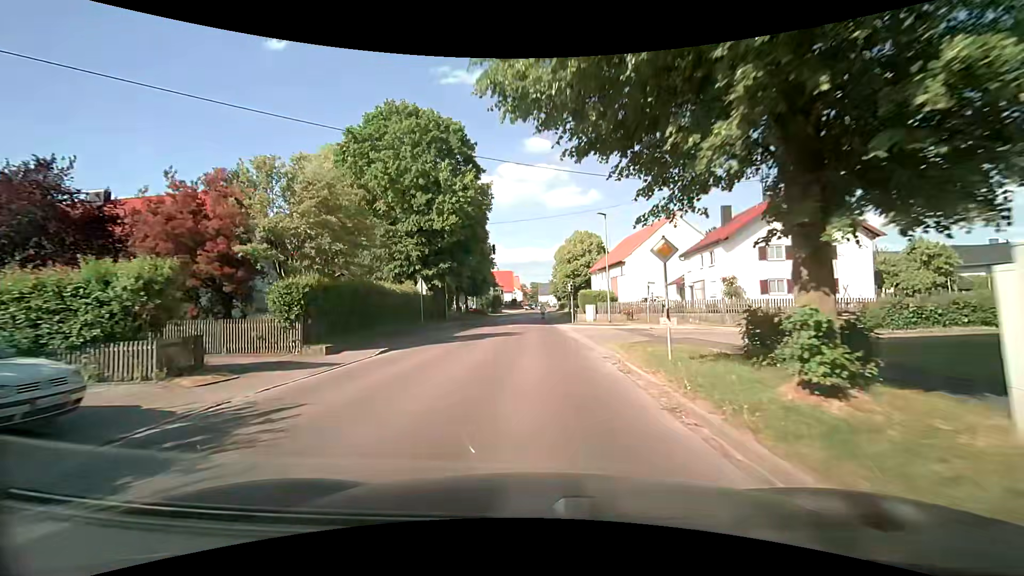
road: secondary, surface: asphalt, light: Day
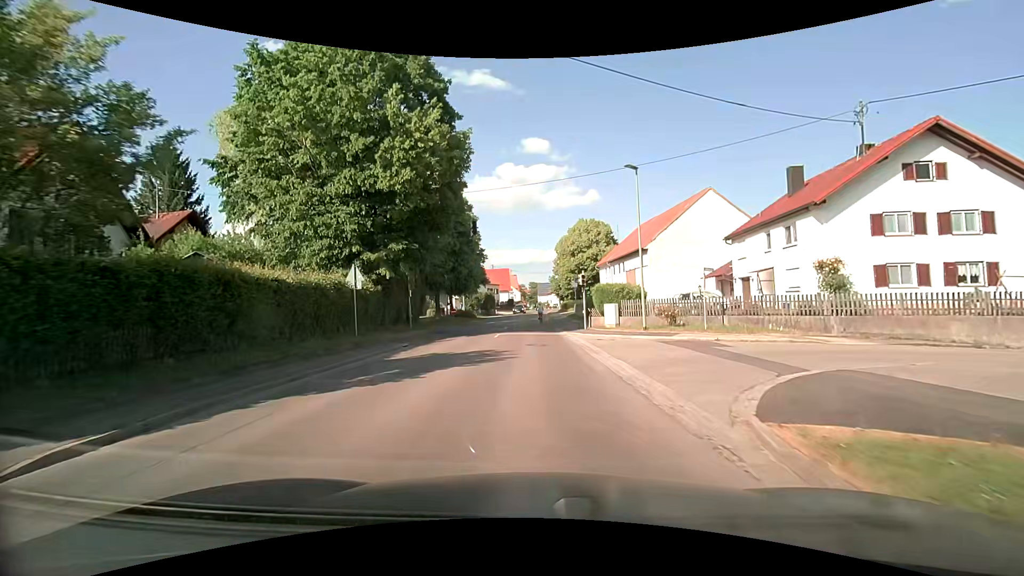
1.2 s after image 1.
(-0.1, +11.8) m; 0°
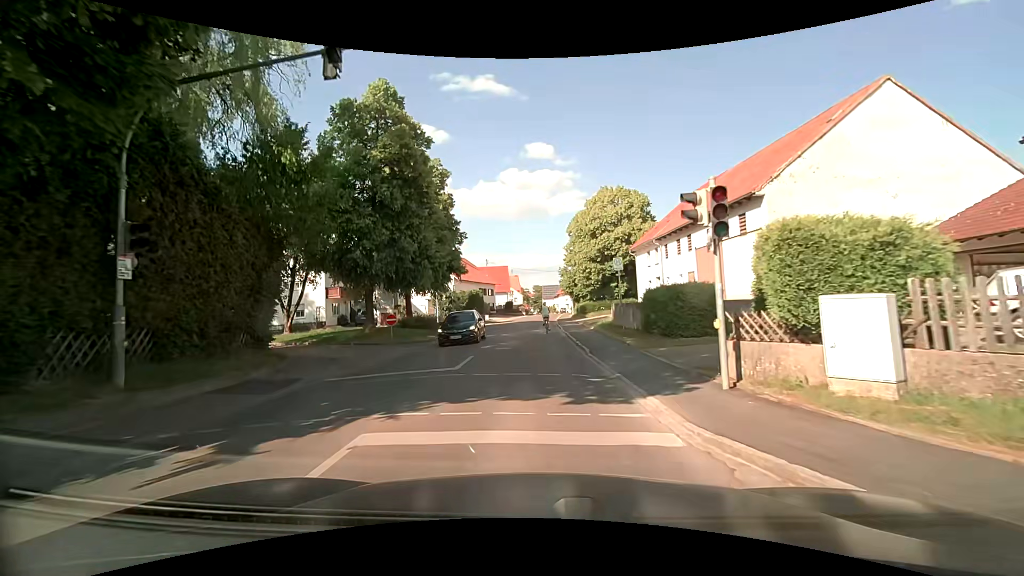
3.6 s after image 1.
(-0.1, +21.6) m; 0°
(0, +10) (0, +20) (-1, +30) (-2, +40) (-3, +50) (-3, +60) (-1, +70) (+1, +80) (+2, +90) (+2, +100) m
